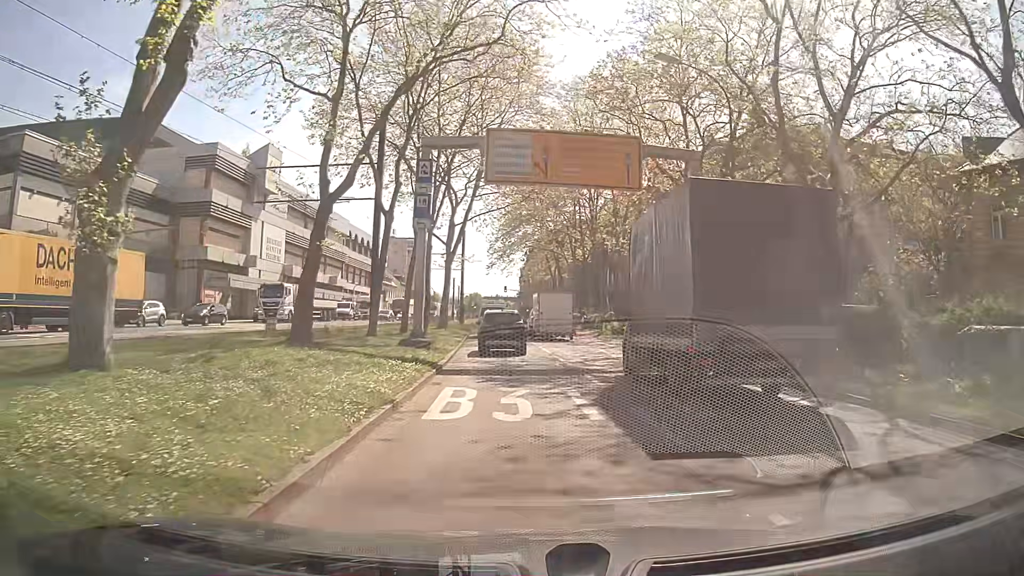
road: primary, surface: asphalt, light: Day
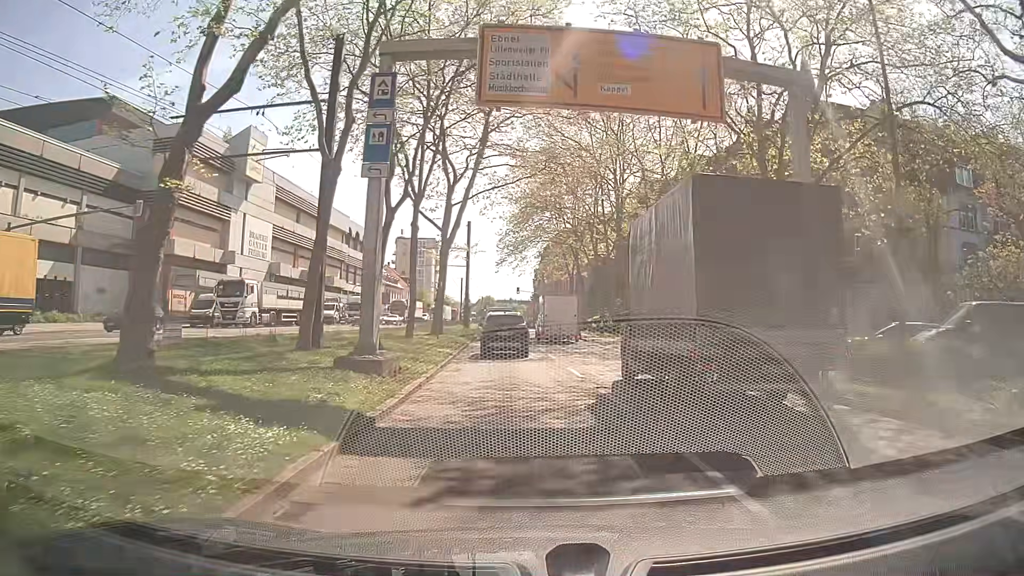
(-0.1, +9.0) m; -2°
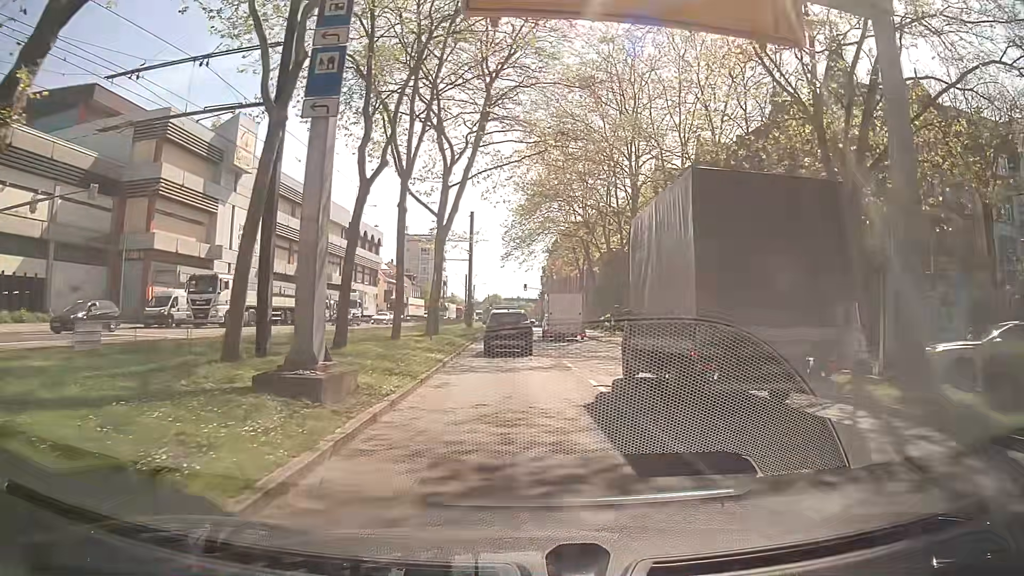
(0.0, +4.5) m; 0°
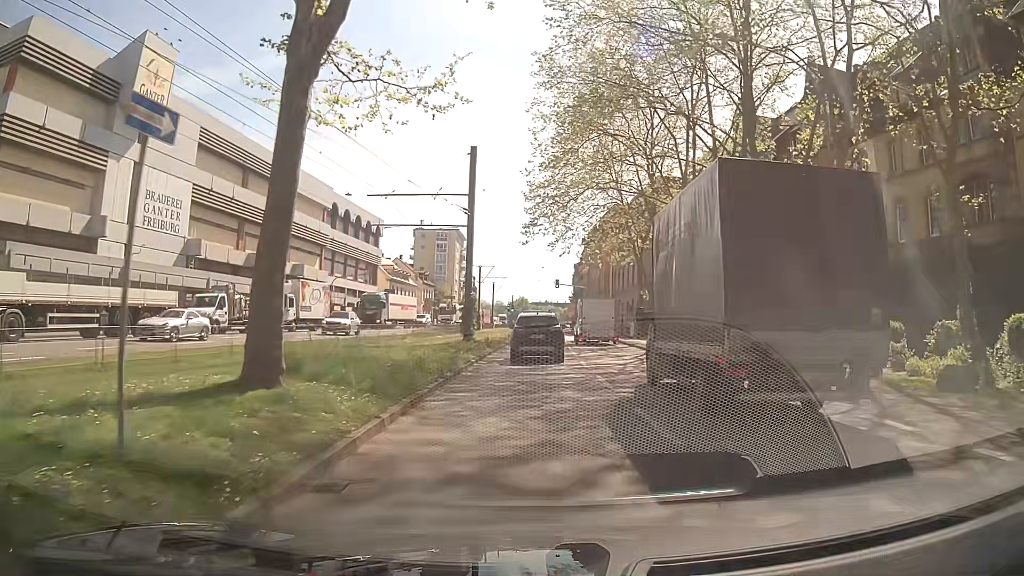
(-0.5, +22.2) m; -2°
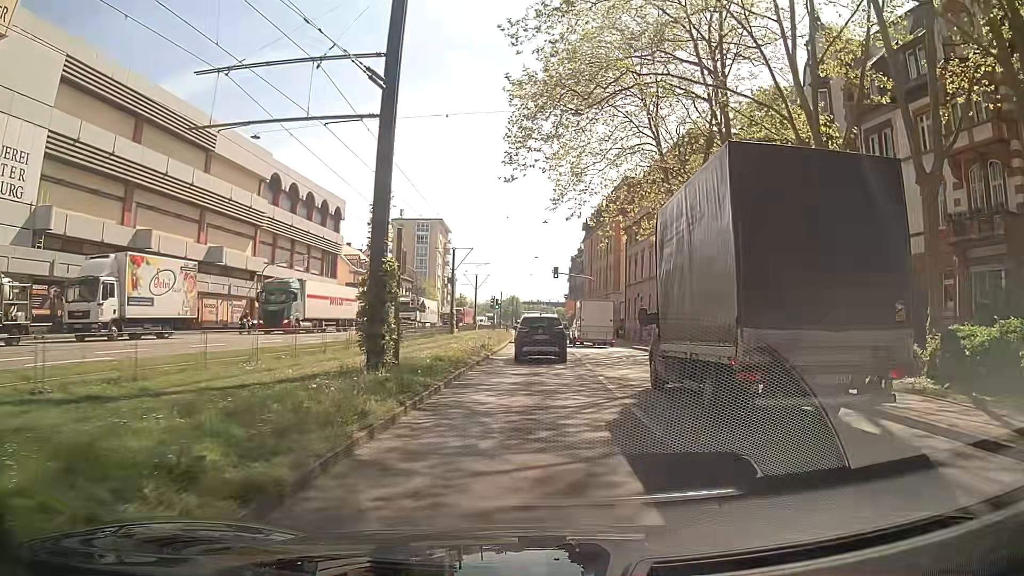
(0.0, +17.8) m; 0°
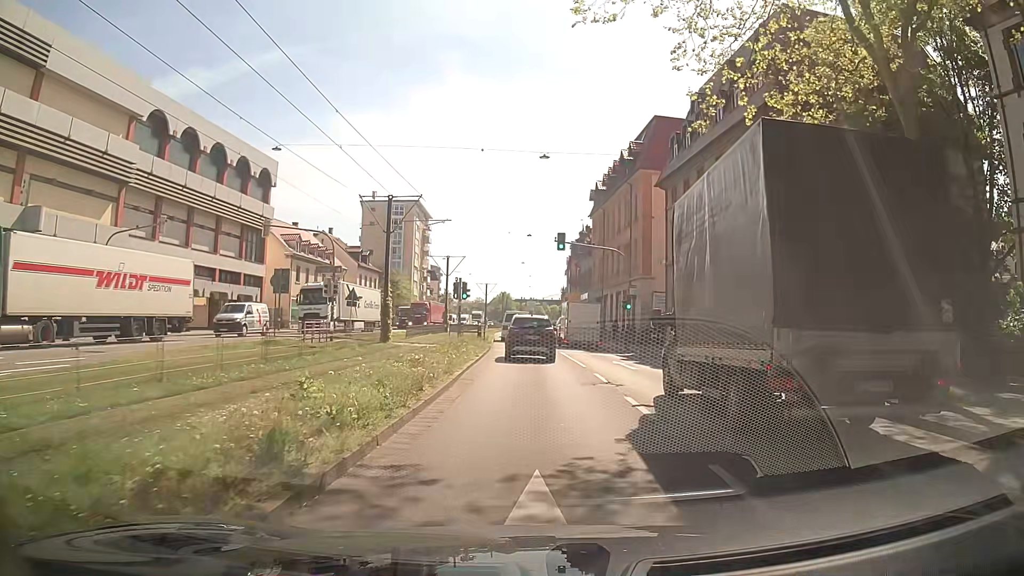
(+0.4, +22.3) m; +1°
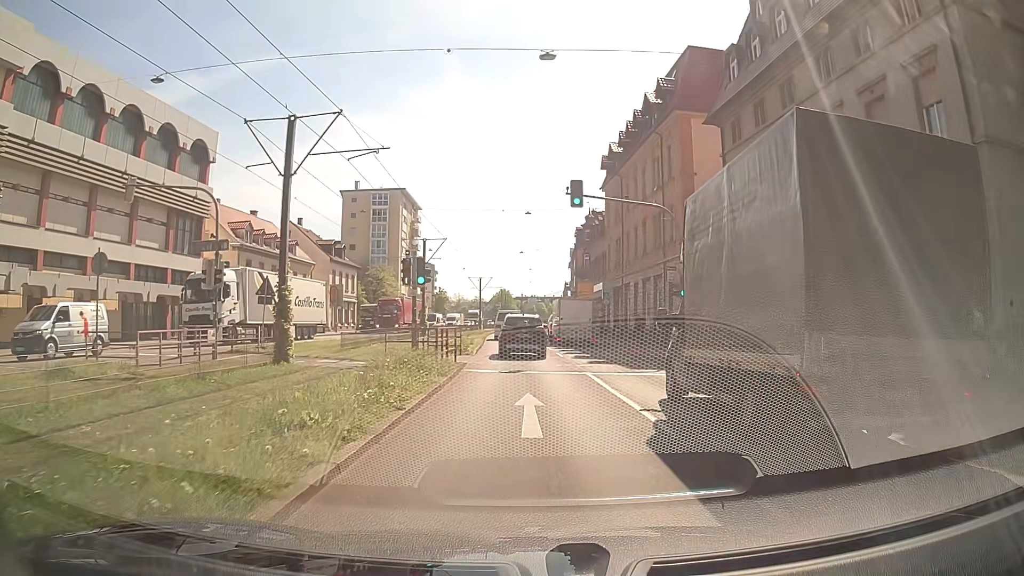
(0.0, +13.4) m; 0°
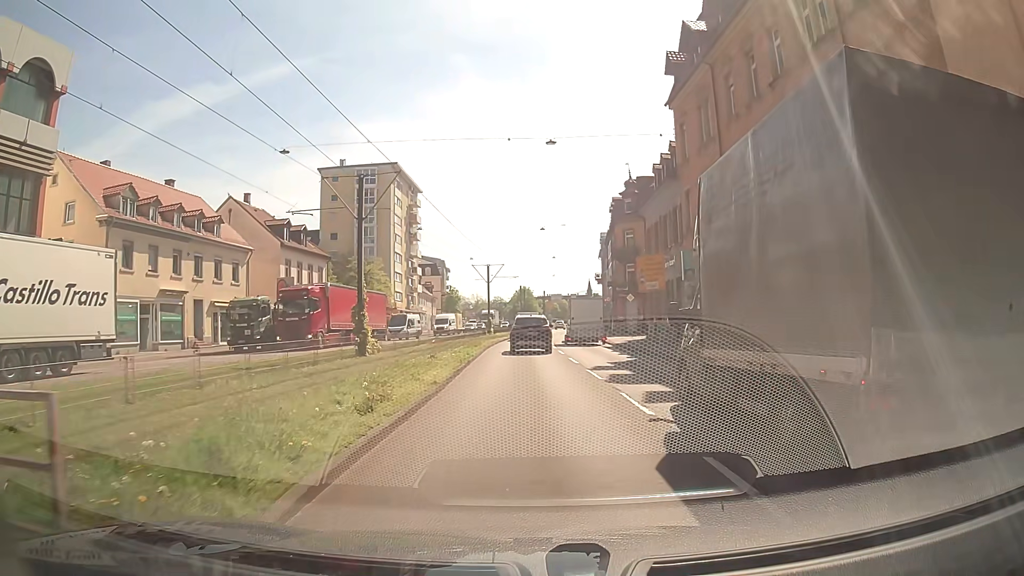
(-0.4, +22.5) m; -2°
(0, +10) (0, +20) (0, +30) (-1, +40) (0, +50) (0, +60) (0, +70) (+1, +80) (+2, +90) (+2, +100) m
